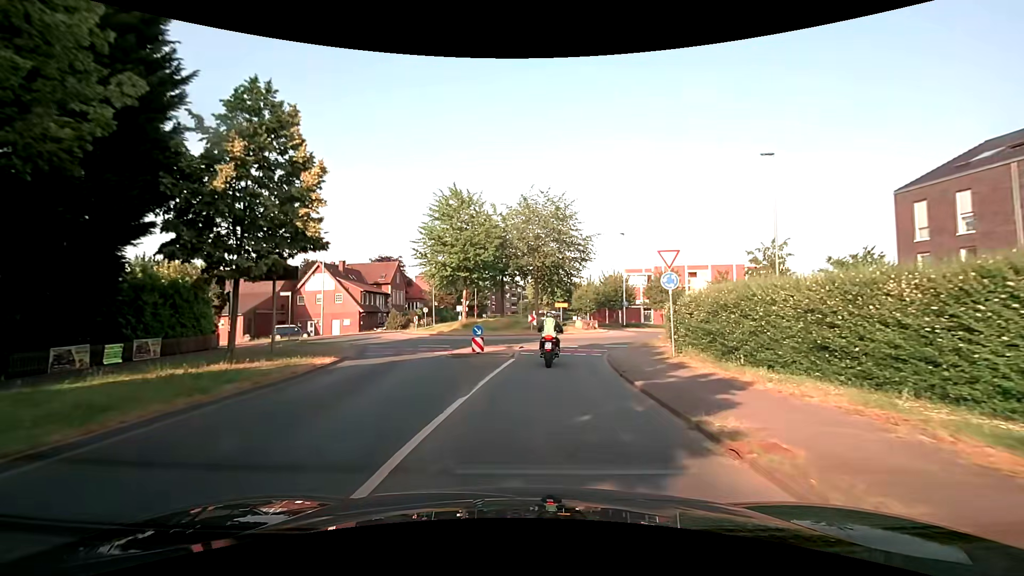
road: secondary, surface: asphalt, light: Day
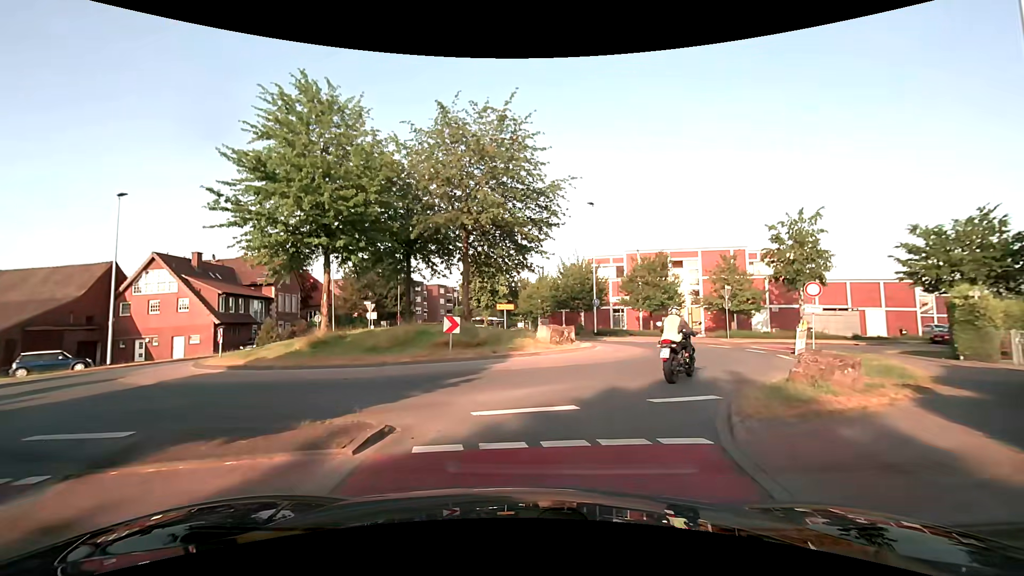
(+0.9, +17.0) m; +6°
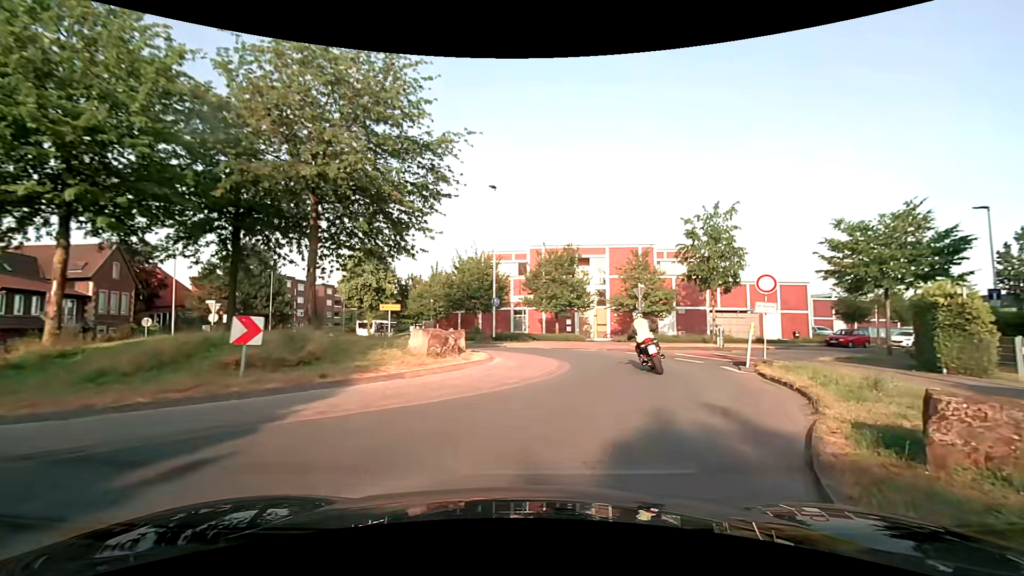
(+0.5, +6.0) m; +13°
